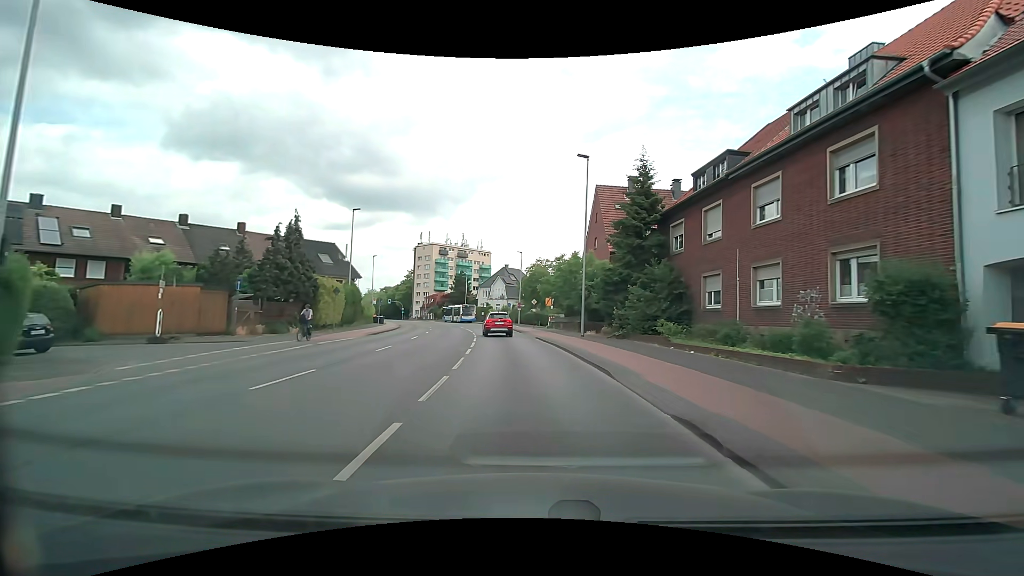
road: tertiary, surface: asphalt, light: Day
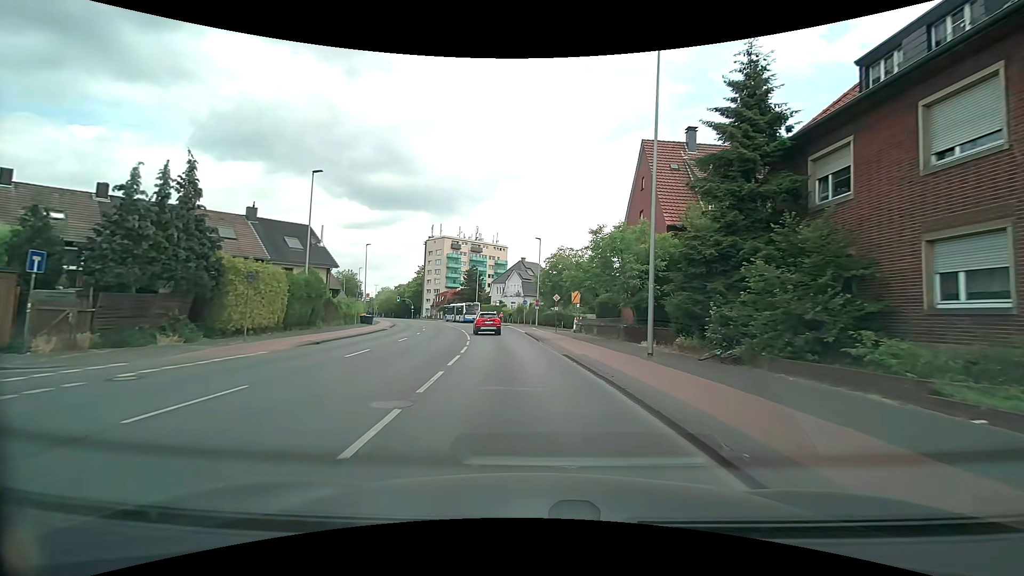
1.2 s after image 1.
(-0.2, +12.0) m; -3°
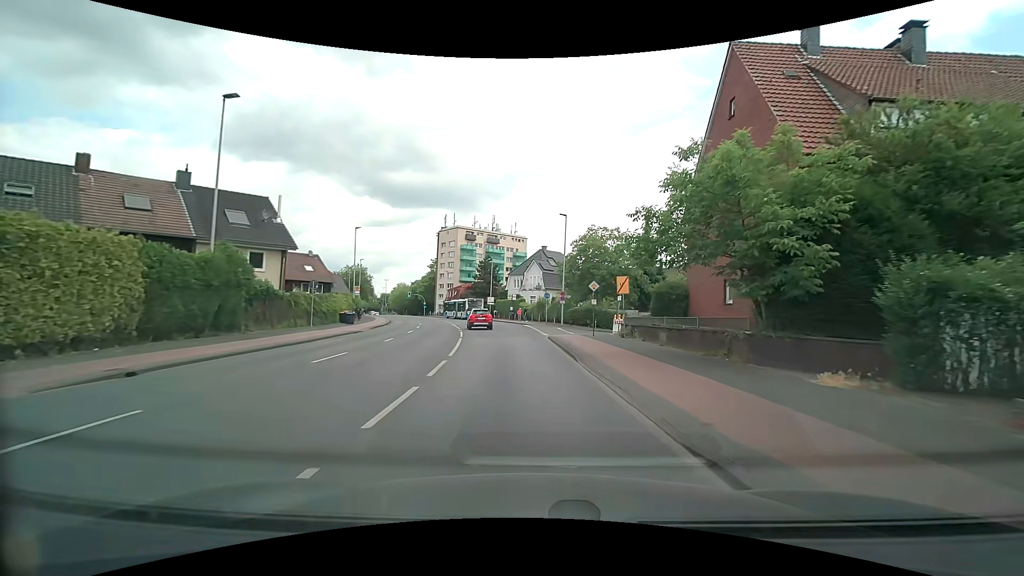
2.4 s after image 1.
(-0.1, +11.9) m; -1°
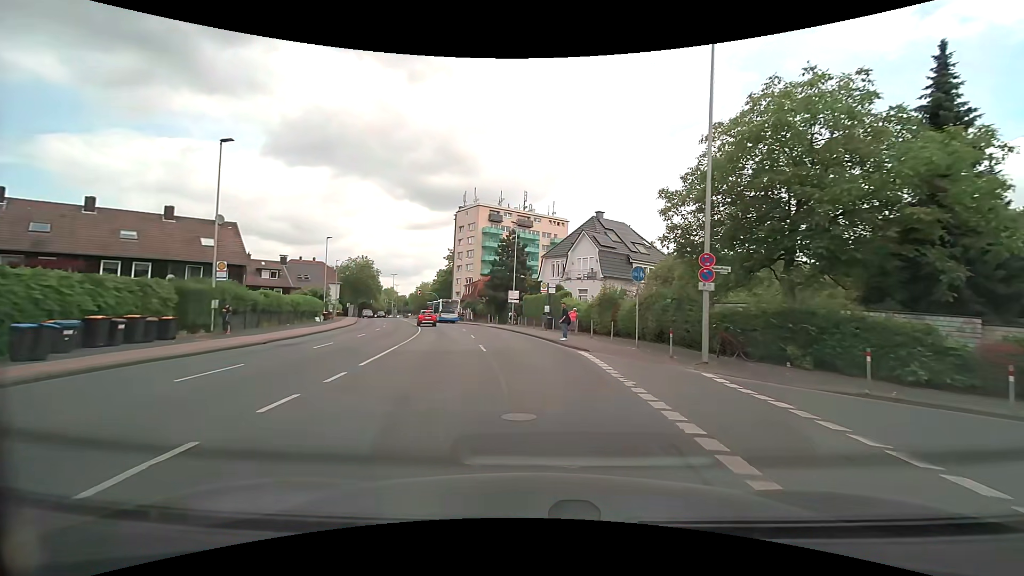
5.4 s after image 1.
(-1.5, +30.2) m; -5°
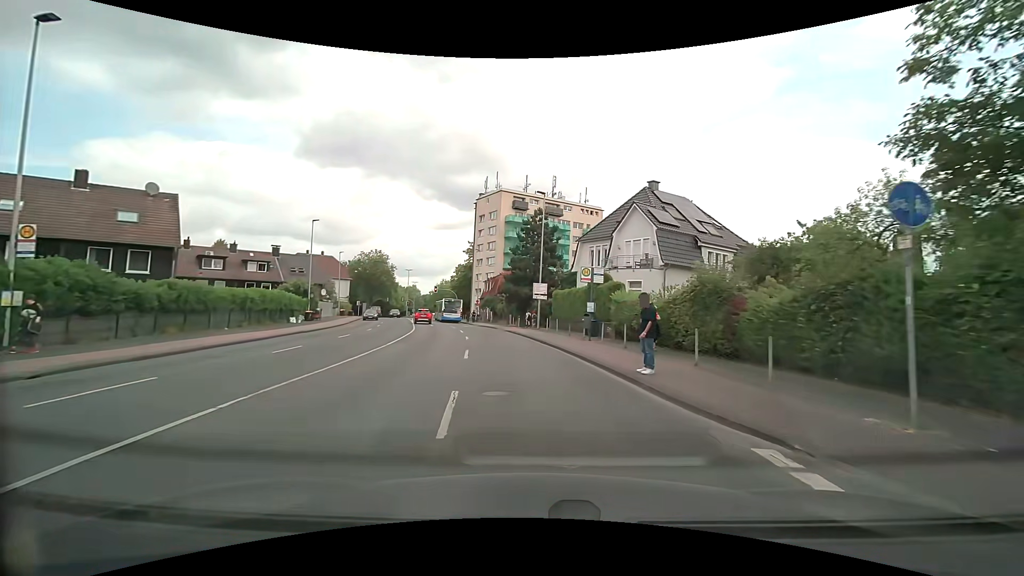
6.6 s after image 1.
(-0.4, +12.2) m; -4°
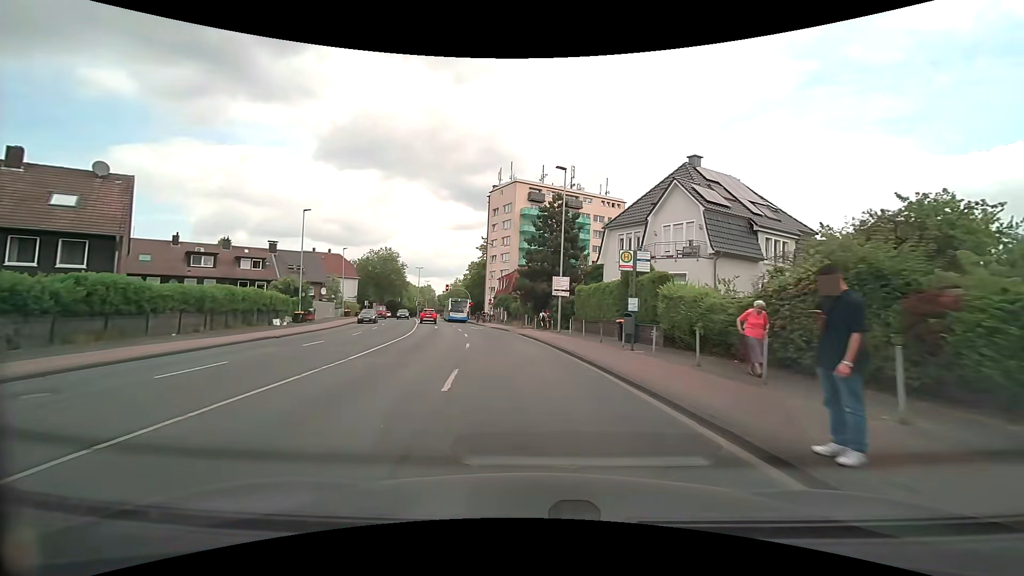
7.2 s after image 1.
(-0.1, +6.1) m; -2°
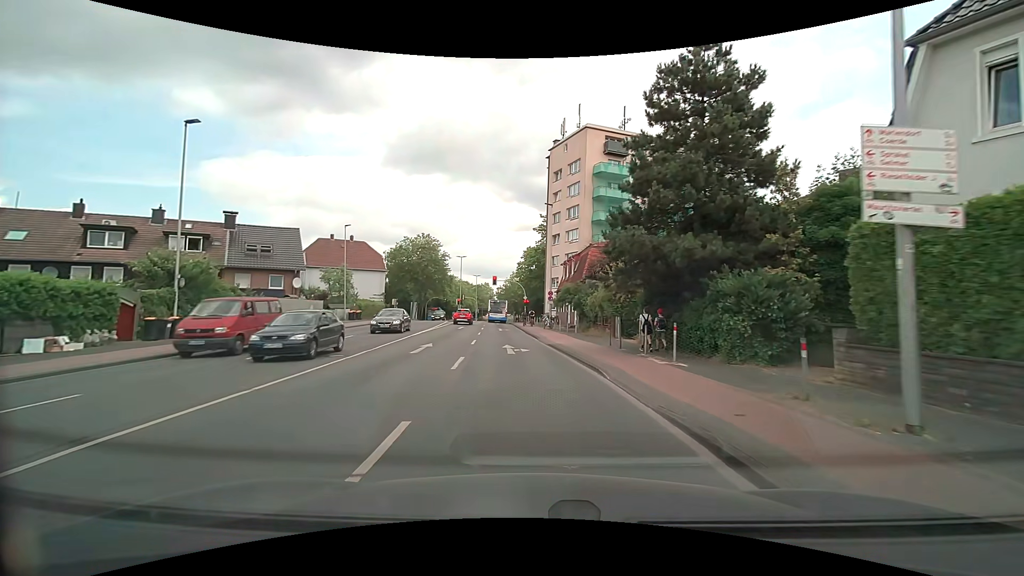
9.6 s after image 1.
(-1.5, +23.9) m; -8°
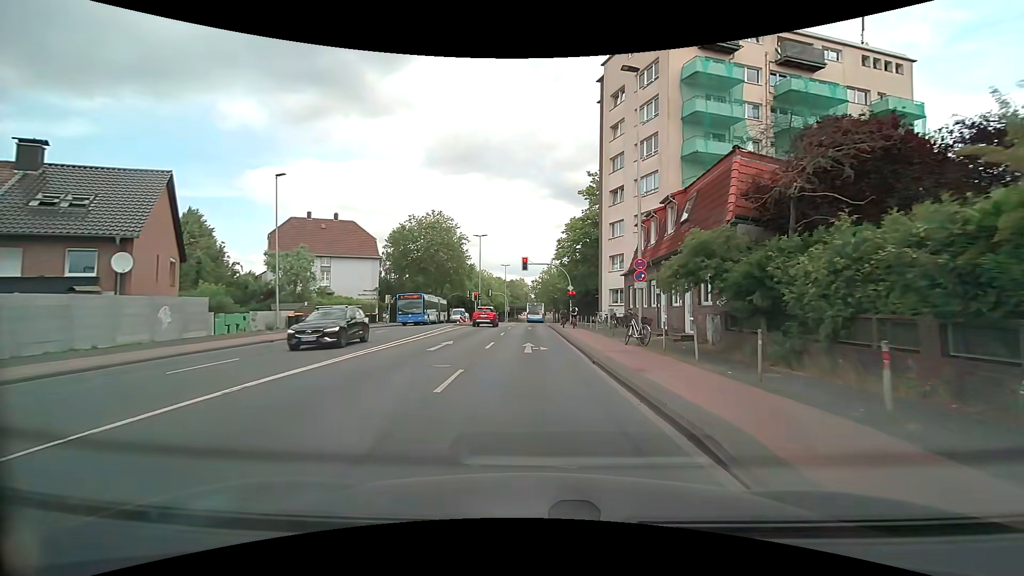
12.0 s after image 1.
(-0.9, +22.0) m; -4°
